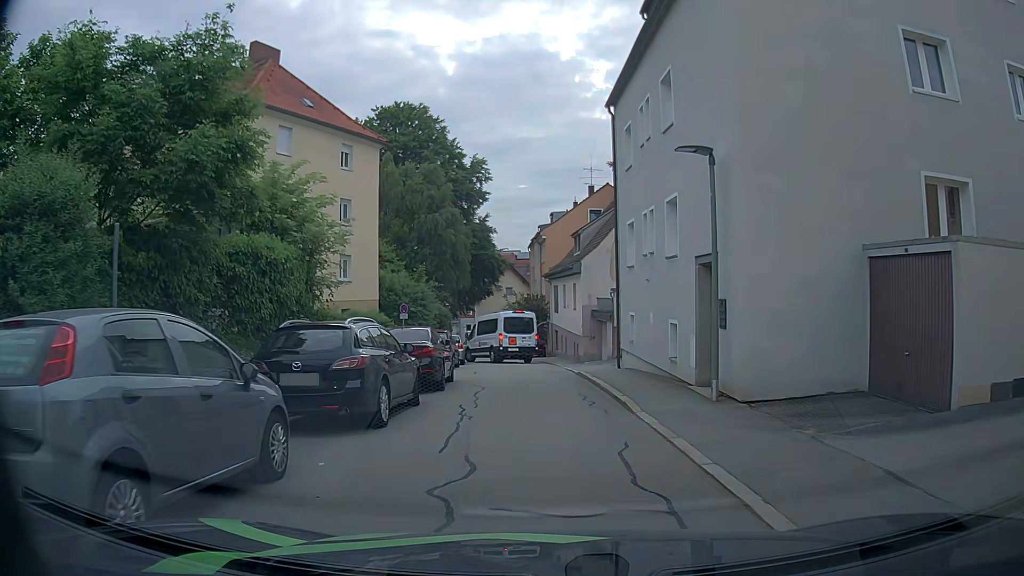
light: Day
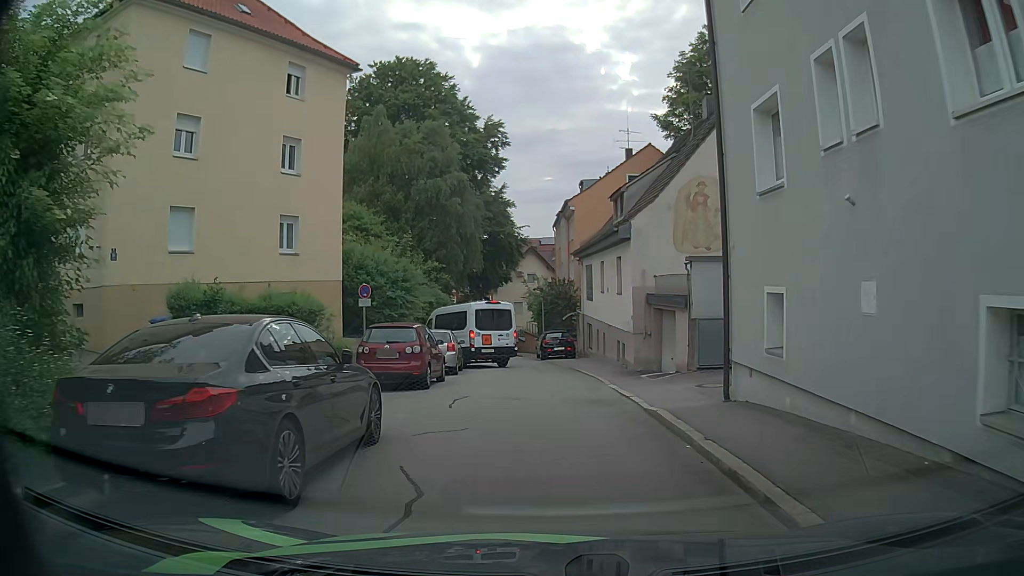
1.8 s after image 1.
(-0.1, +10.3) m; -1°
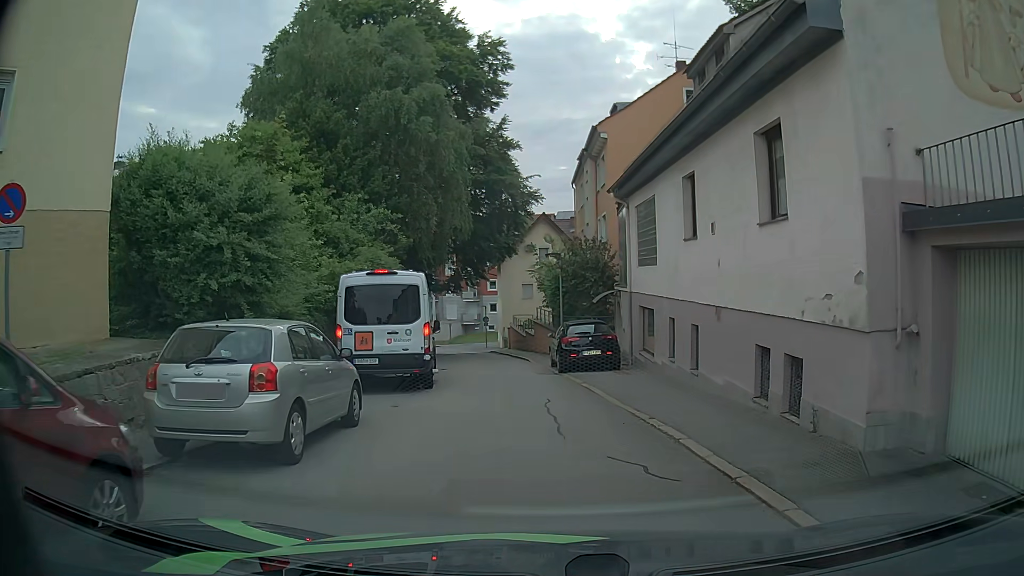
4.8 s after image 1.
(-0.3, +15.0) m; 0°
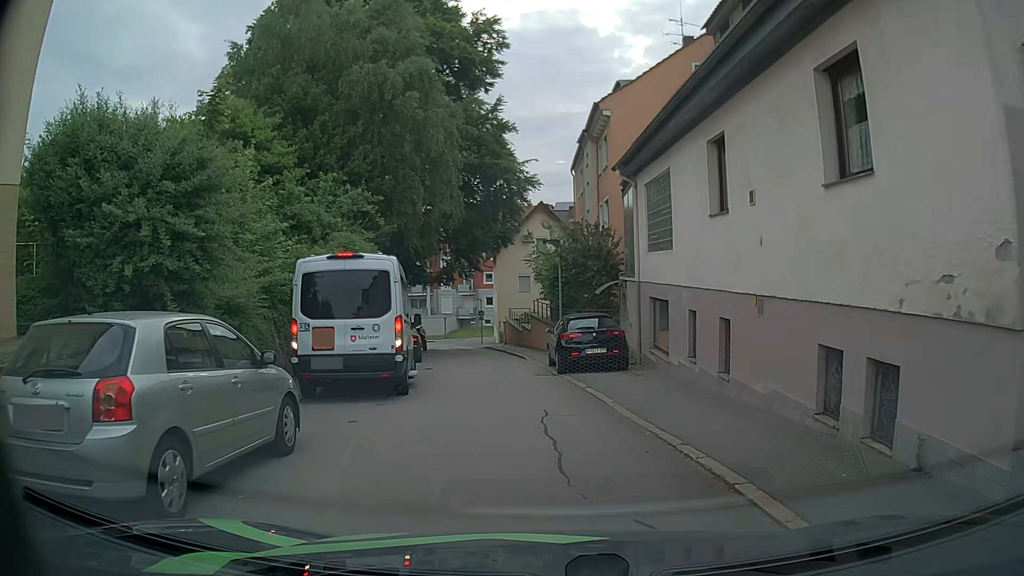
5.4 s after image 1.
(0.0, +2.4) m; -1°
